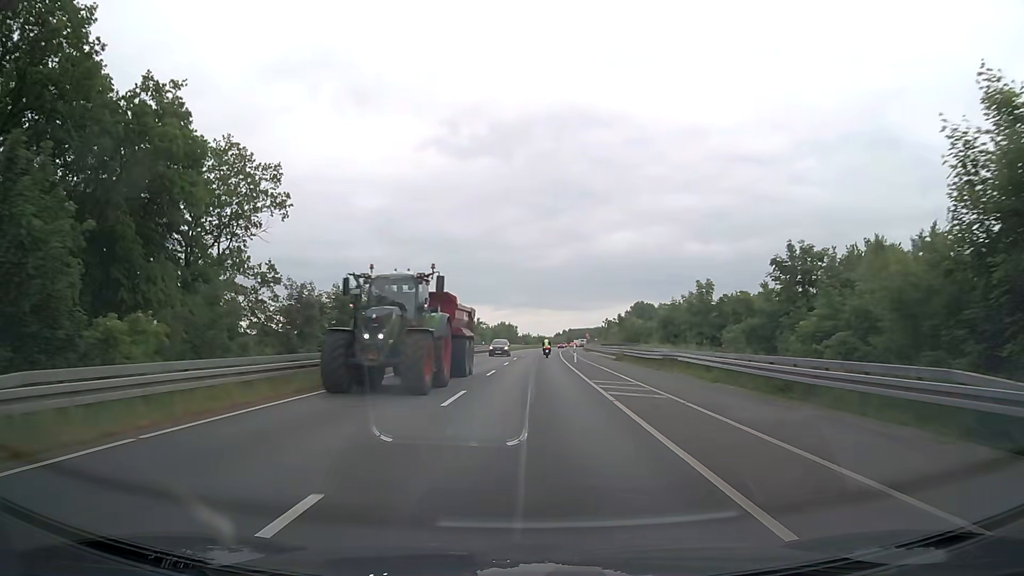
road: secondary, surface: asphalt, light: Day
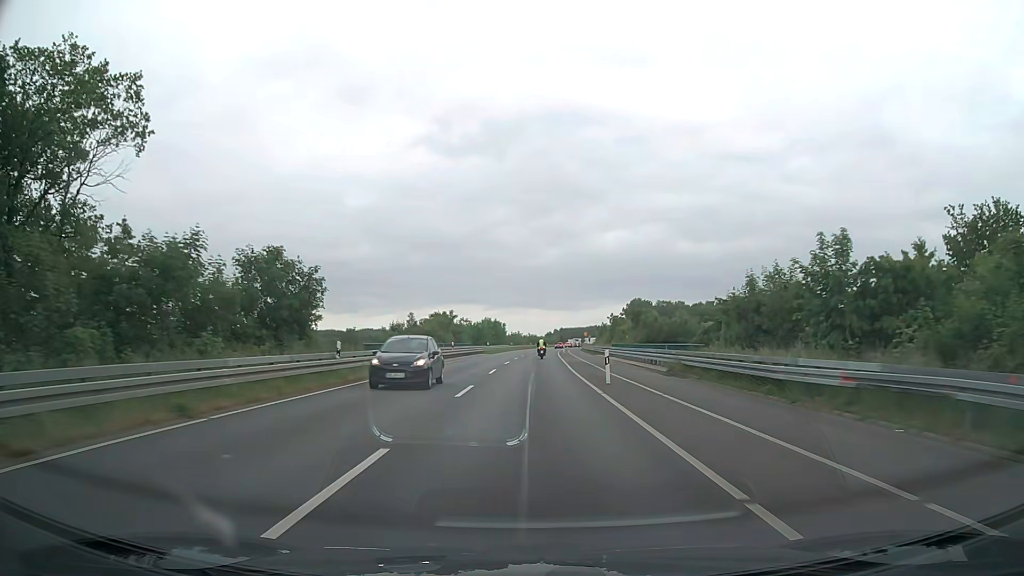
(+0.2, +21.5) m; +1°
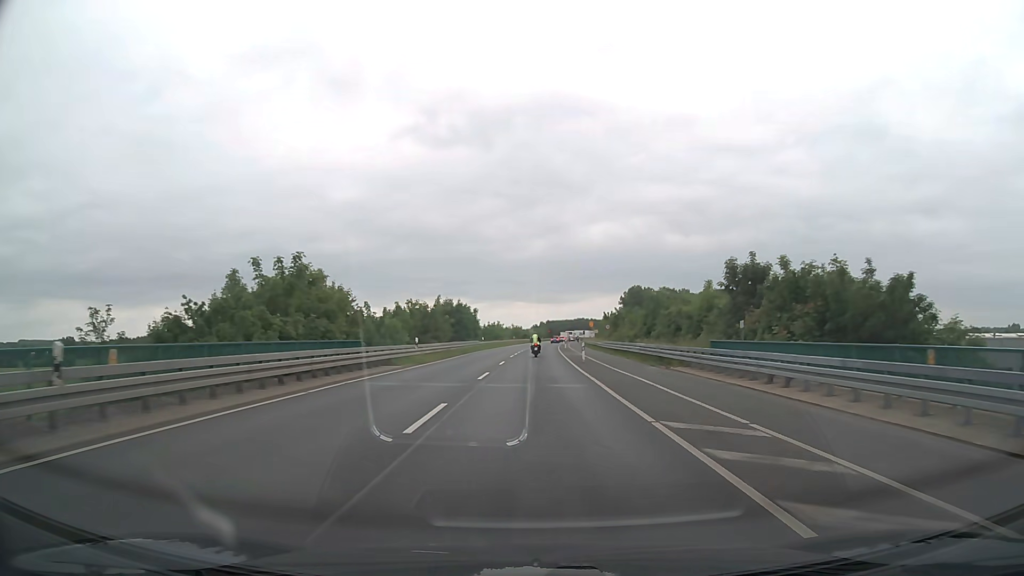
(+0.4, +42.7) m; +1°
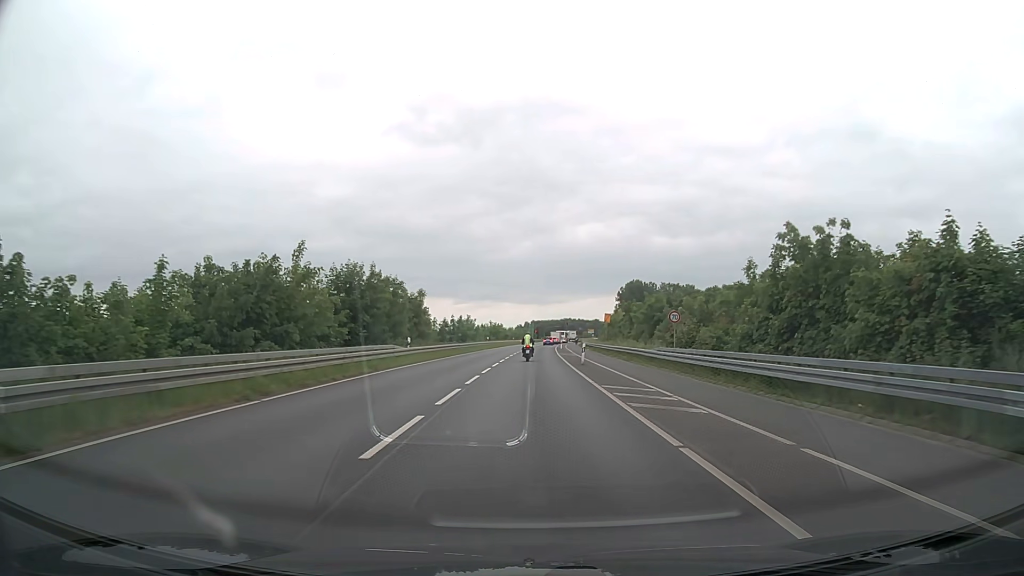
(+0.4, +37.9) m; +1°
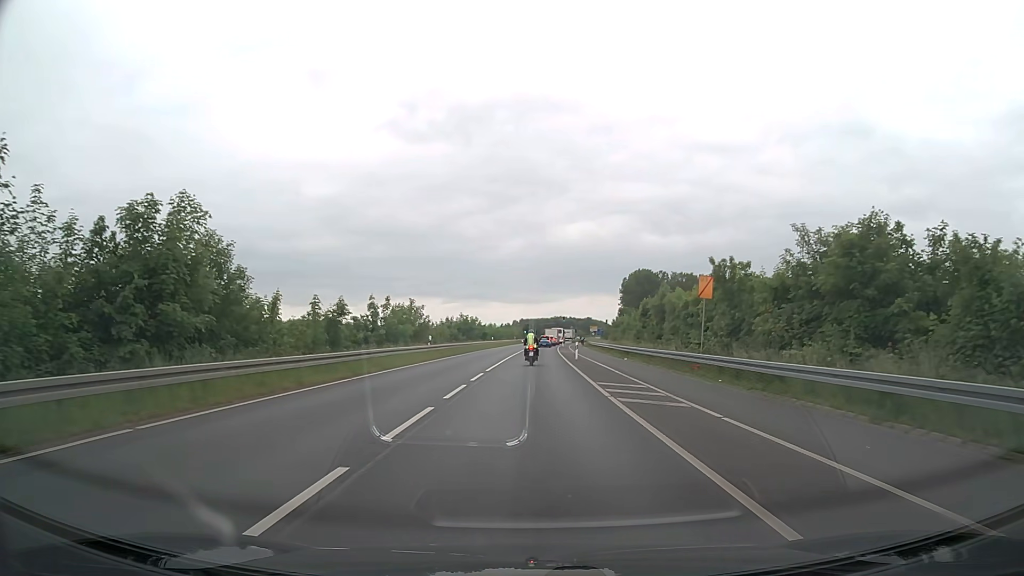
(+0.3, +40.2) m; +1°
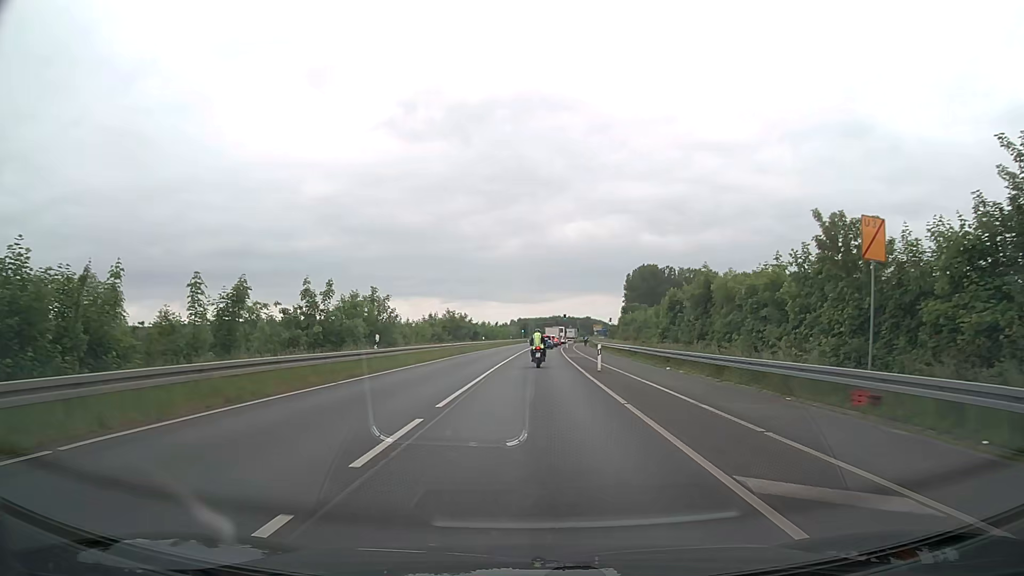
(0.0, +13.8) m; 0°
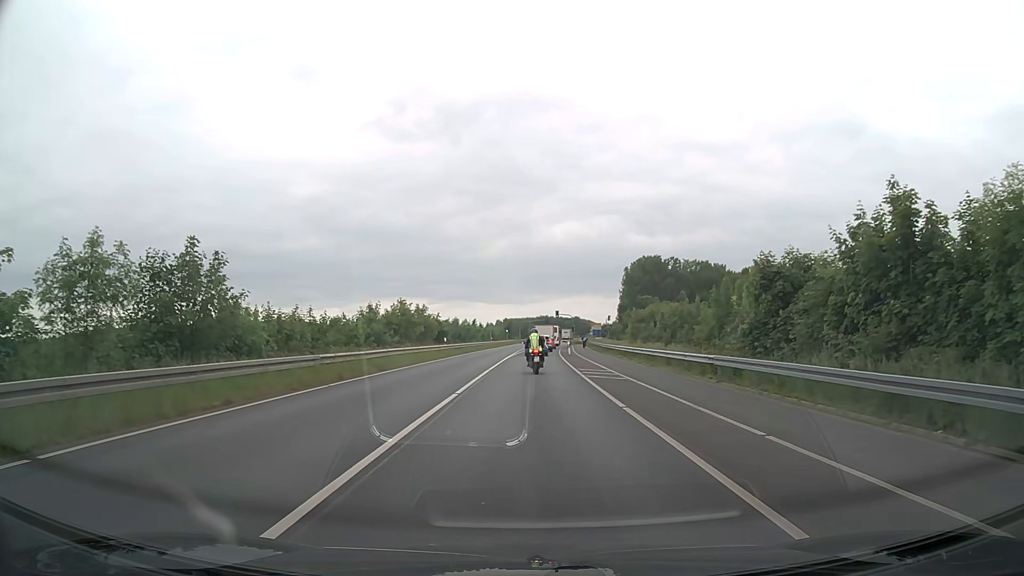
(+0.2, +24.1) m; +1°
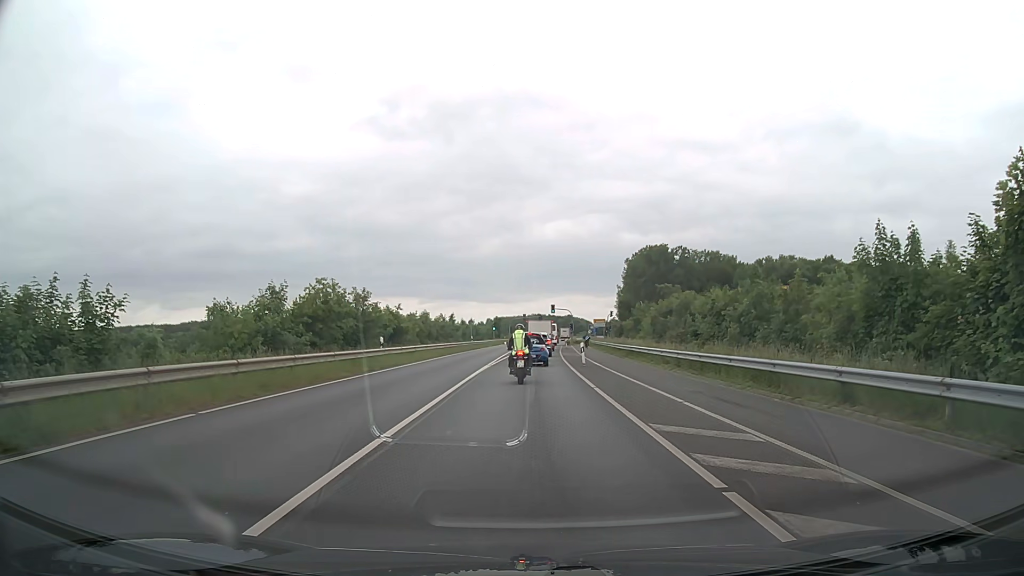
(+0.2, +19.2) m; +1°
(0, +10) (0, +20) (0, +30) (0, +40) (0, +50) (+1, +60) (+1, +70) (+2, +80) (+2, +90) (+3, +100) m
